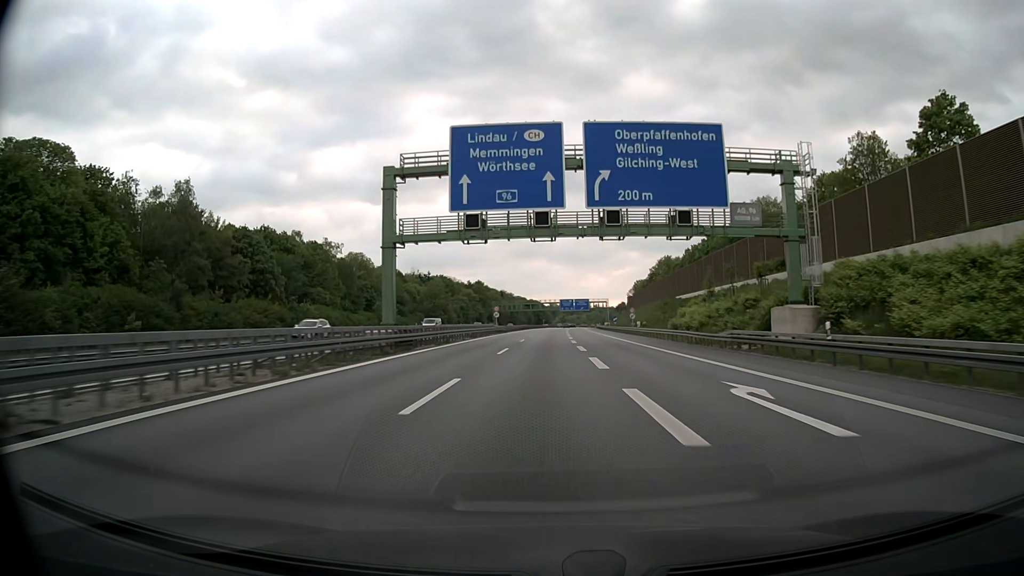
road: motorway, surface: asphalt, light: Day
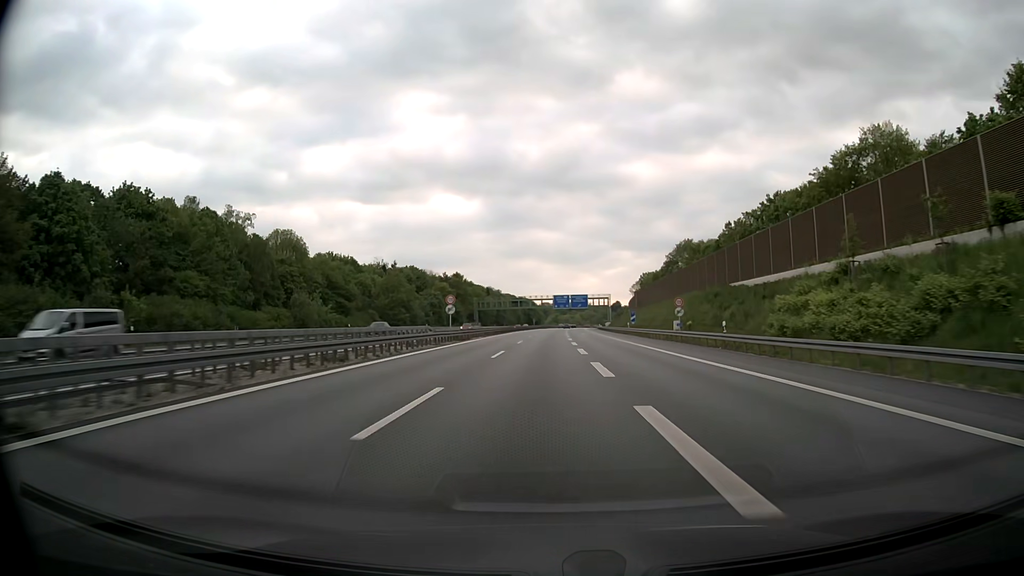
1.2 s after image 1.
(+0.2, +38.6) m; +1°
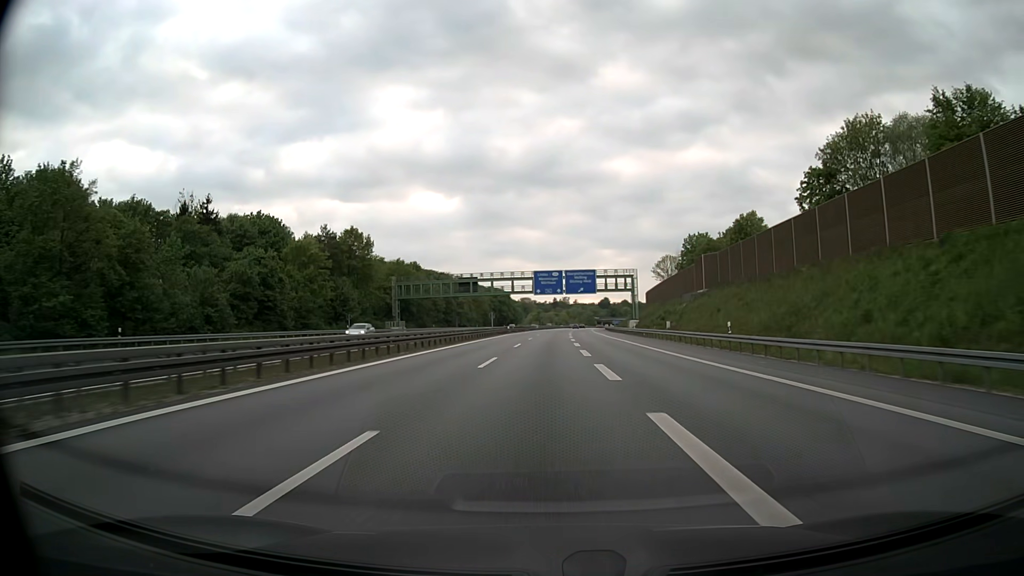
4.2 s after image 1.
(+1.2, +97.0) m; +1°
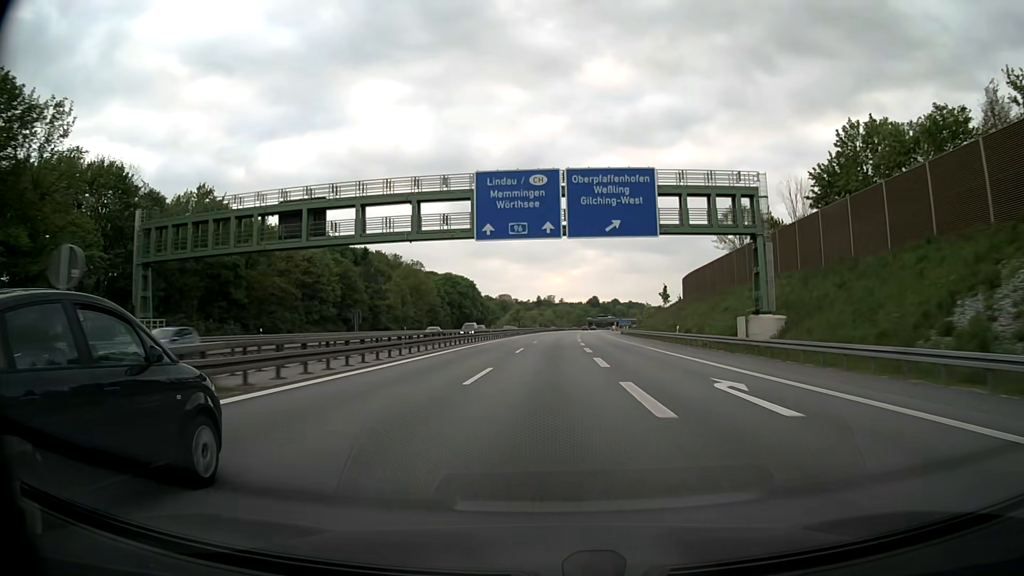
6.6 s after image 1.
(+1.1, +78.3) m; +2°
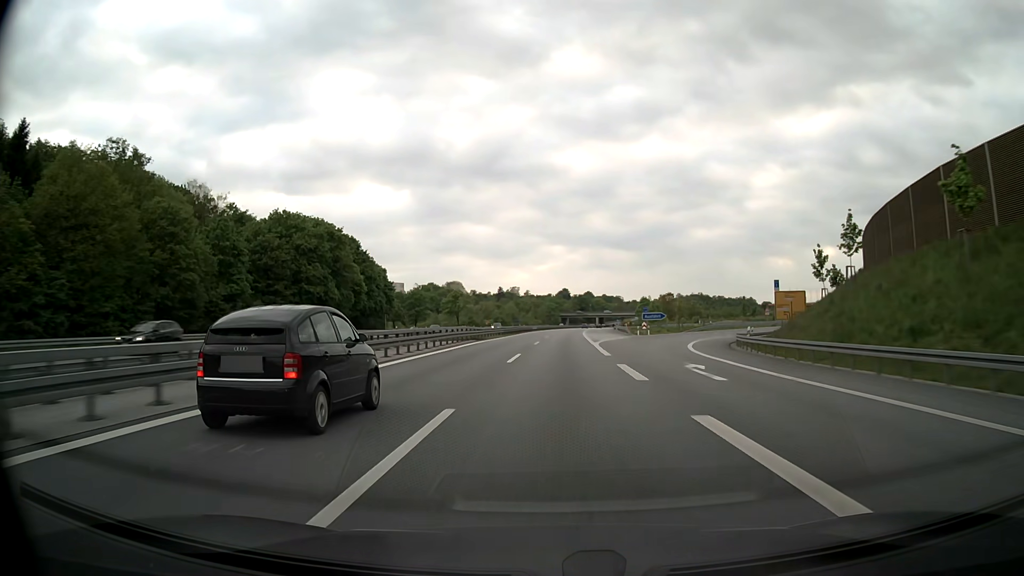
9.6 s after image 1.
(+2.3, +102.8) m; +3°
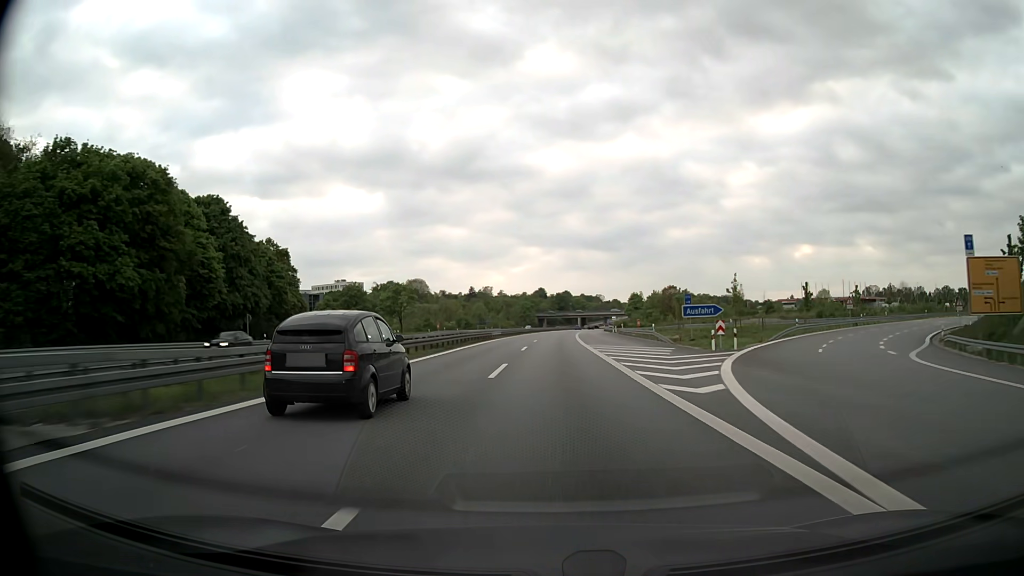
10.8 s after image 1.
(+0.7, +42.3) m; +2°
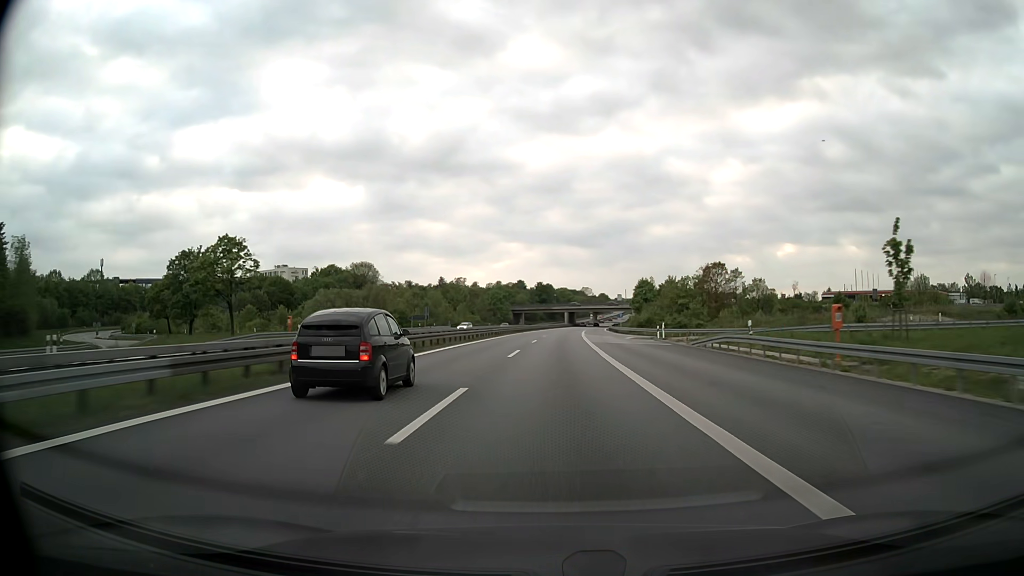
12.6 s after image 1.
(+0.9, +64.8) m; +1°
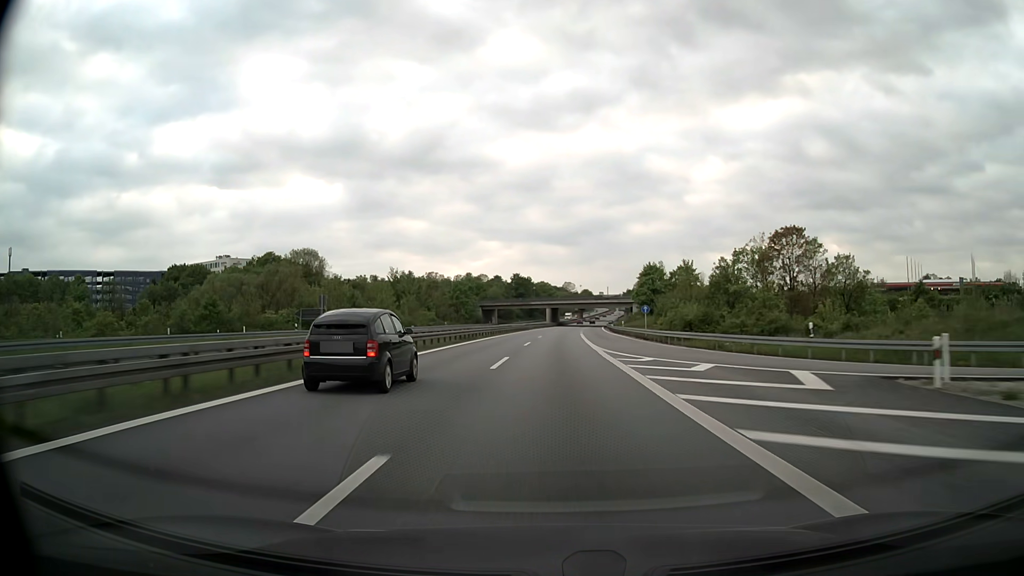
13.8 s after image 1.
(+0.7, +43.5) m; +2°
(0, +10) (0, +20) (0, +30) (+1, +40) (+1, +50) (+1, +60) (+2, +70) (+2, +80) (+3, +90) (+3, +100) m
